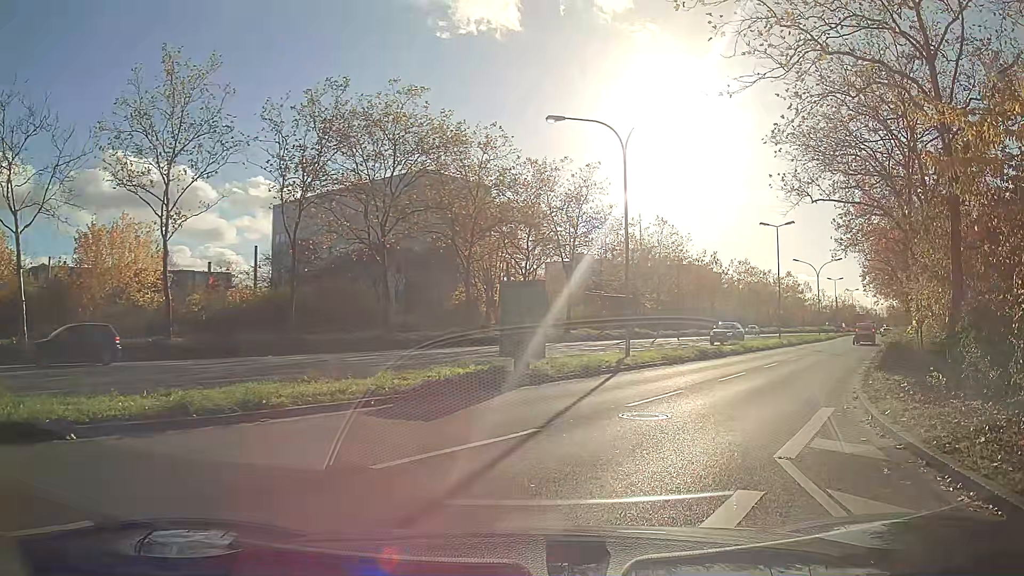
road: secondary_link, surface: asphalt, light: Day
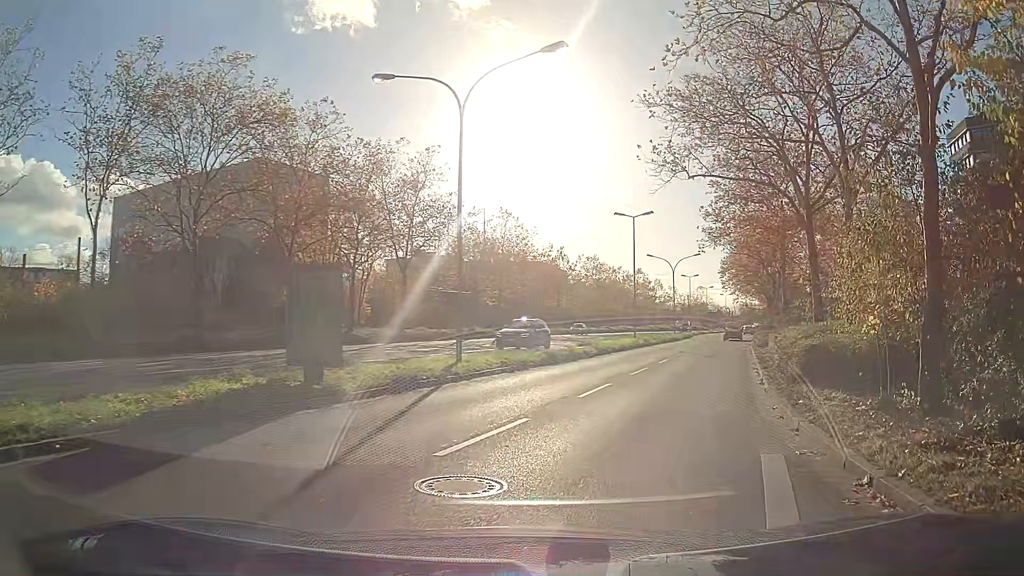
(+0.6, +4.7) m; +14°
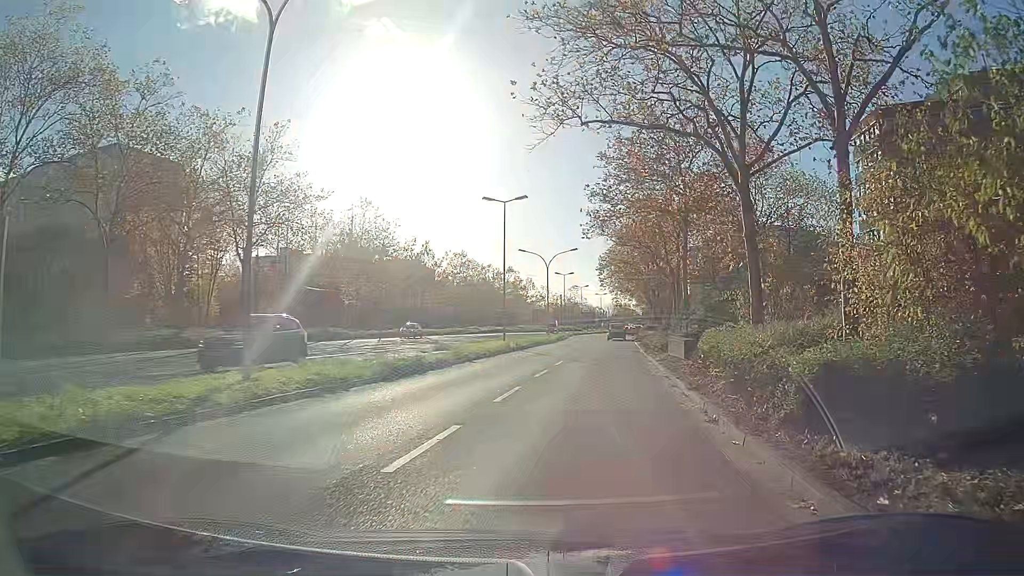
(+0.6, +6.5) m; +10°
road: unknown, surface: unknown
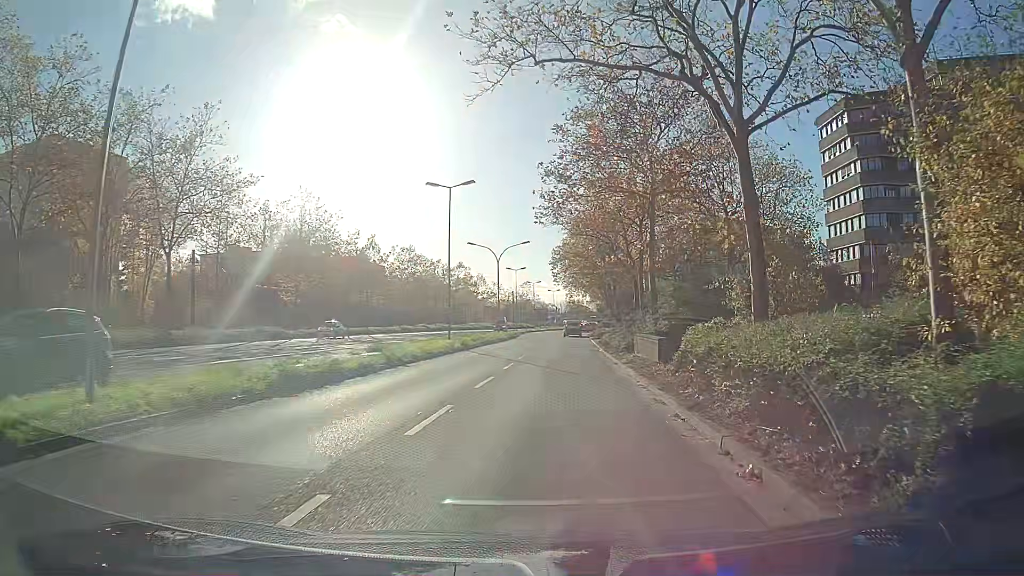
(+0.1, +3.9) m; +4°
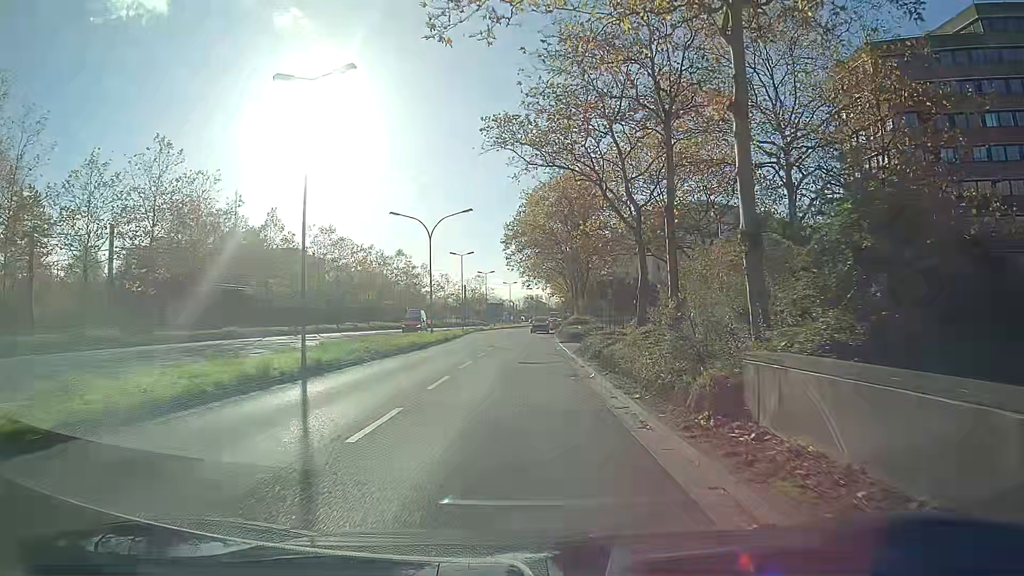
(+0.6, +18.6) m; +2°
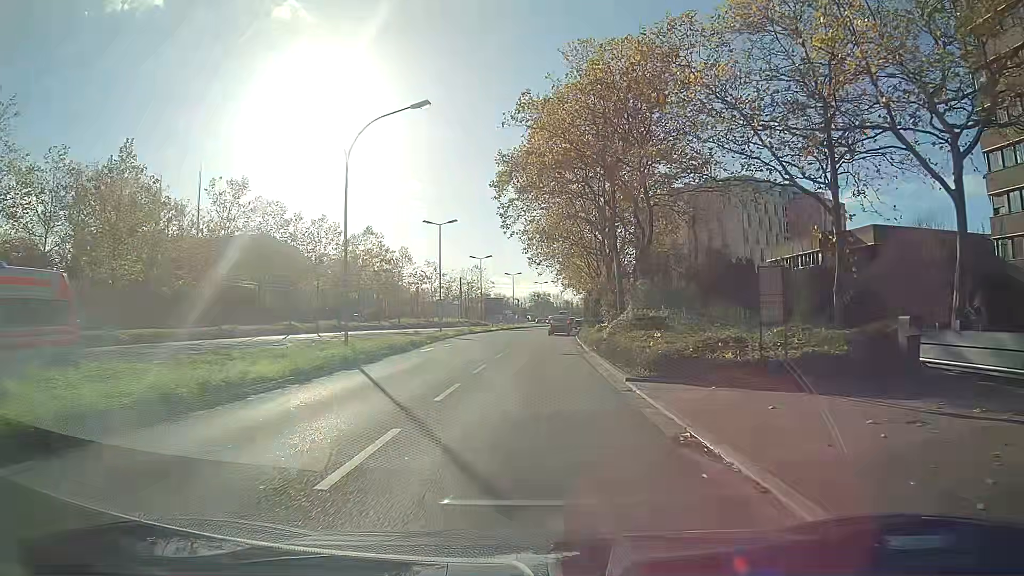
(-0.3, +25.9) m; 0°
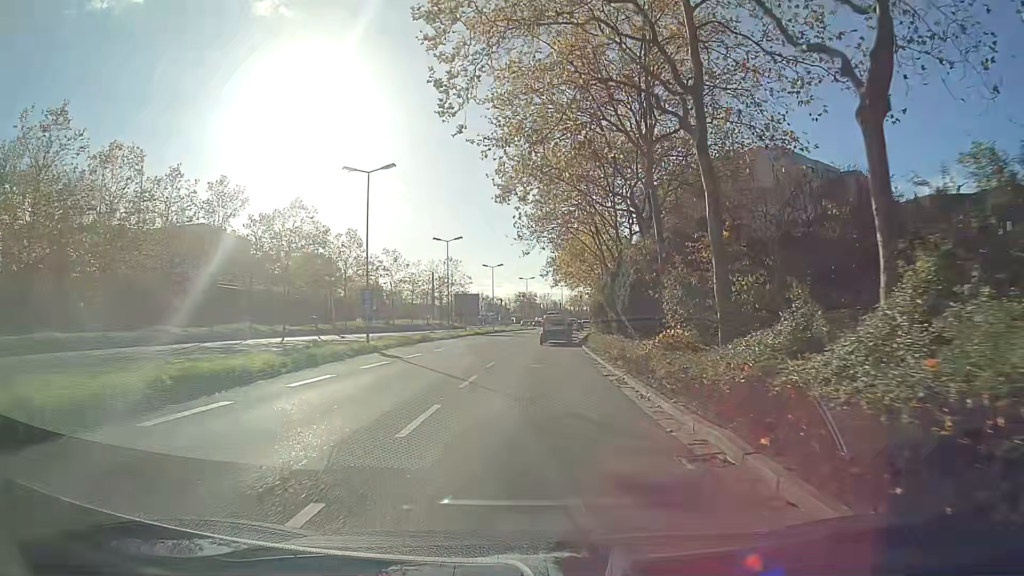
(+0.3, +21.1) m; +1°
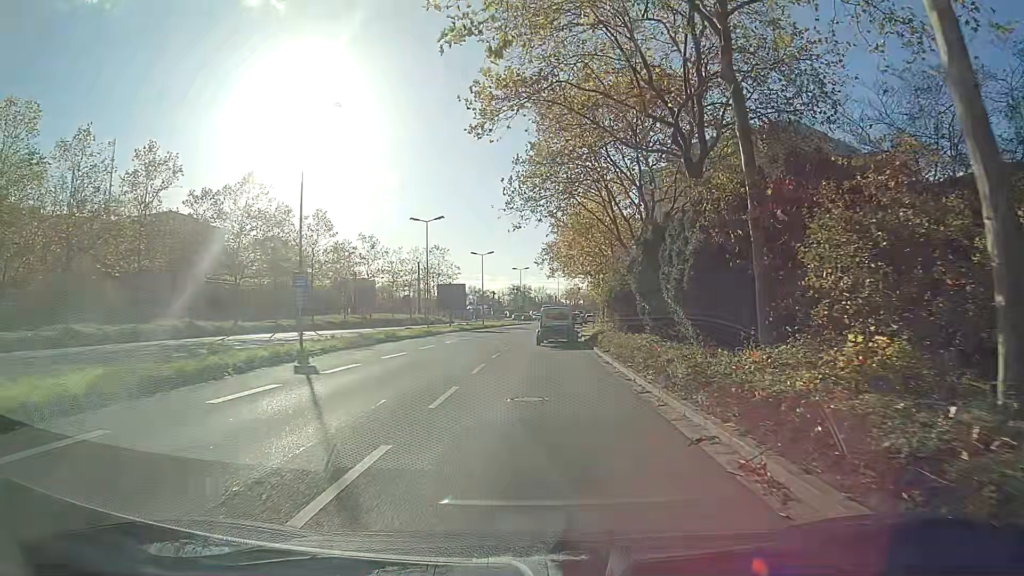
(0.0, +9.6) m; 0°
(0, +10) (+1, +20) (+1, +30) (+2, +40) (+3, +50) (+3, +60) (+4, +70) (+5, +80) (+6, +90) (+8, +100) m
